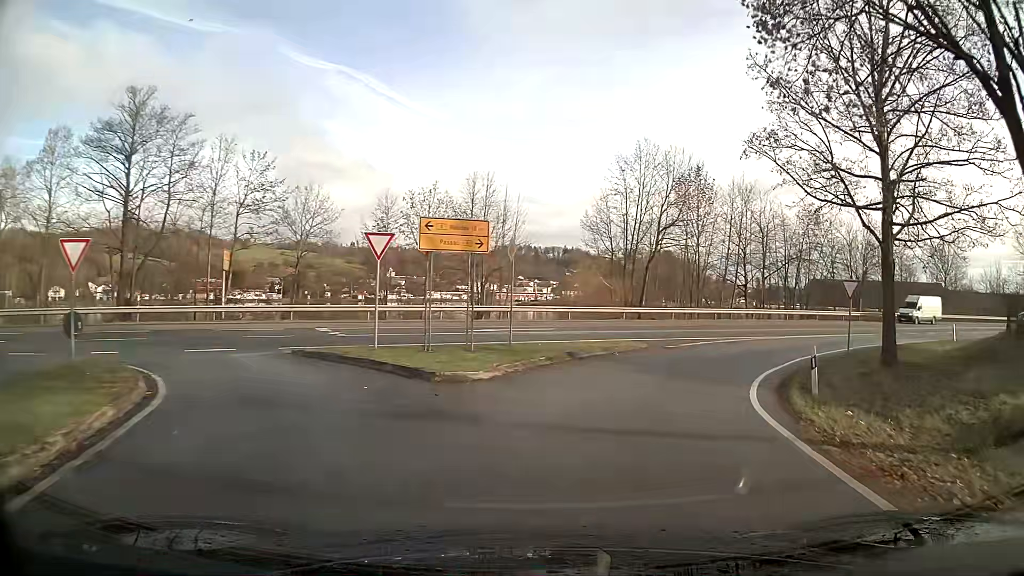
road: unclassified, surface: asphalt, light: Day
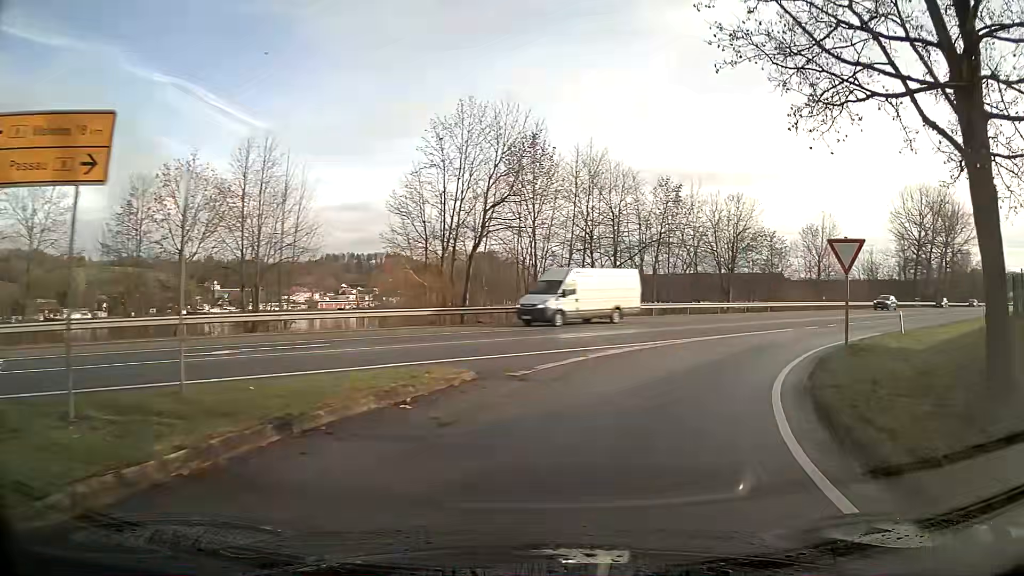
(+1.5, +11.1) m; +16°
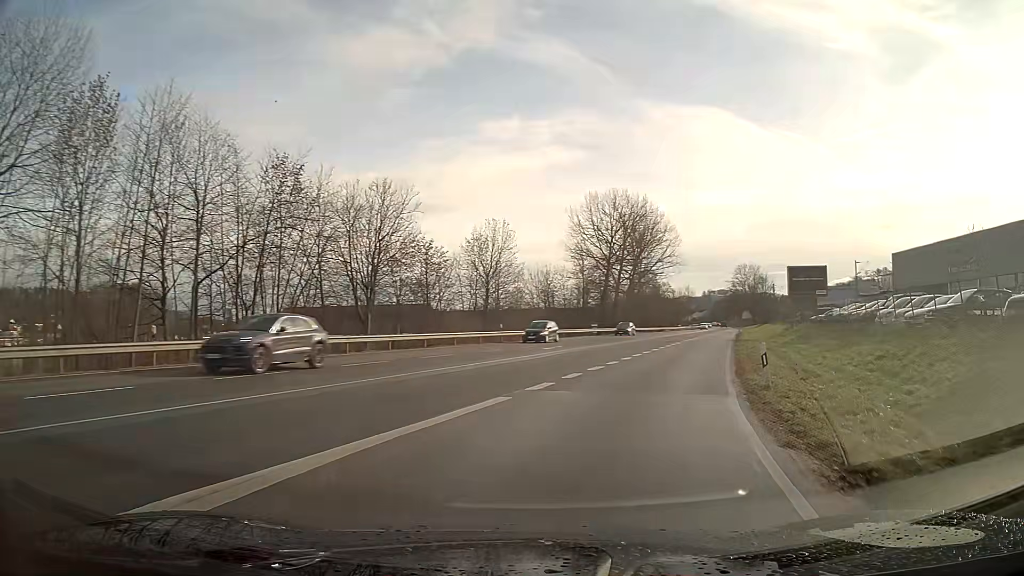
(+4.7, +17.4) m; +29°
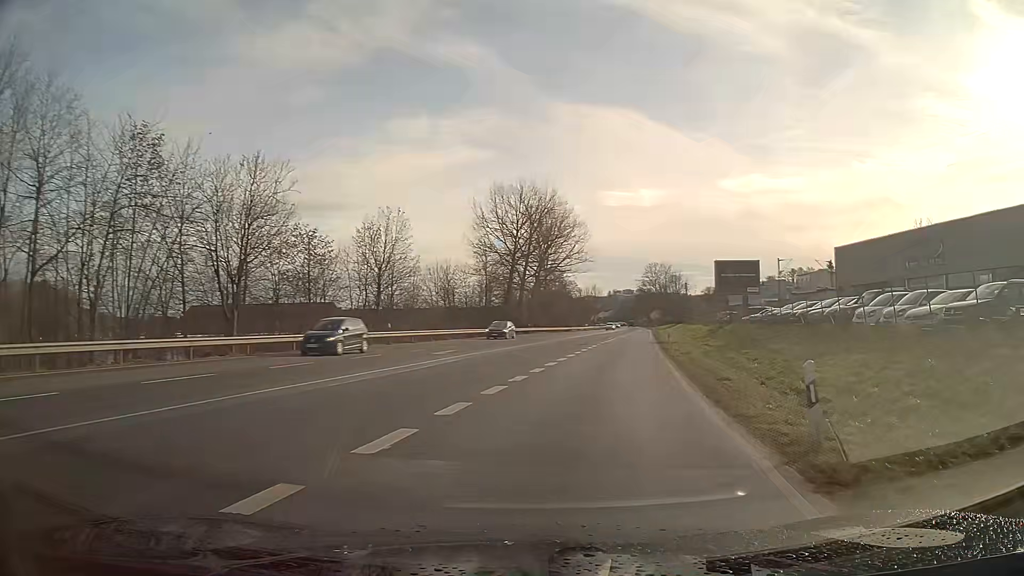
(+0.5, +6.7) m; +7°
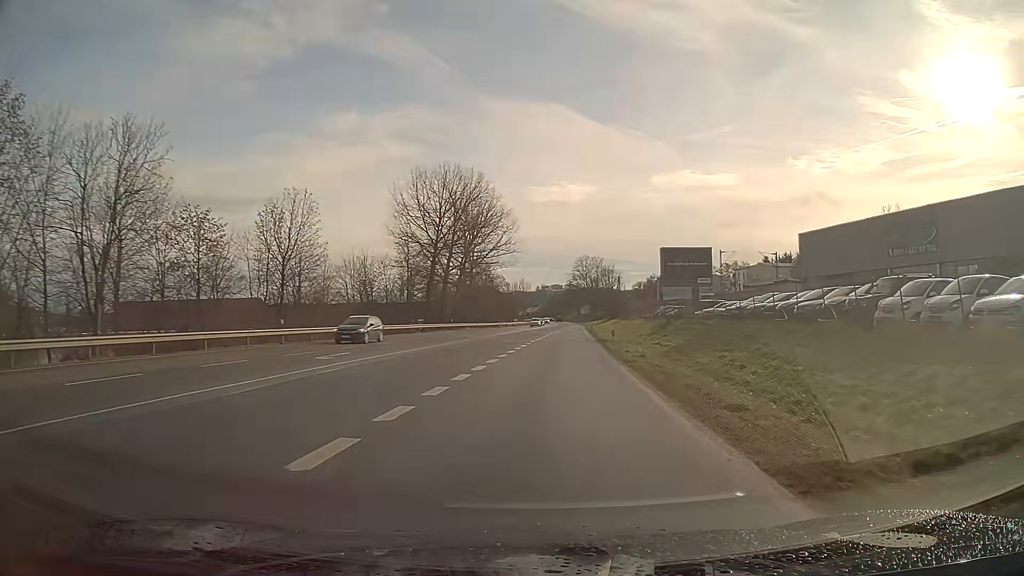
(+0.3, +6.9) m; +4°
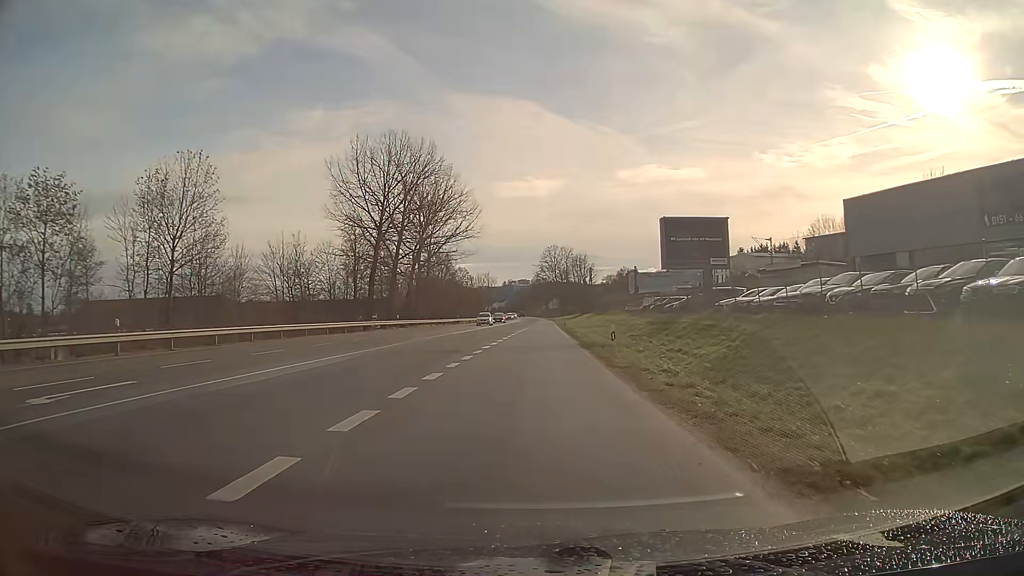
(+0.4, +12.7) m; +2°
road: primary
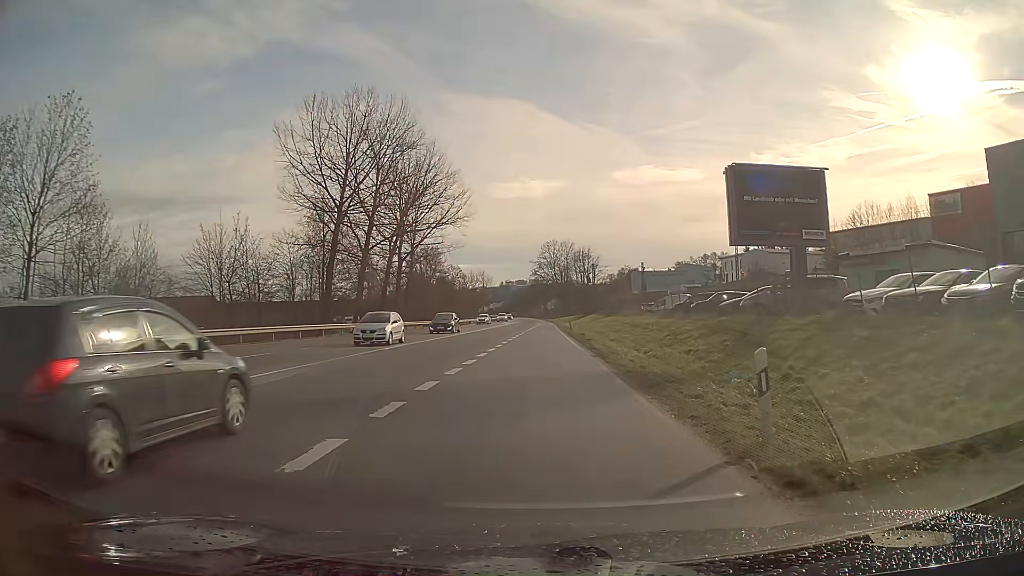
(0.0, +13.4) m; 0°
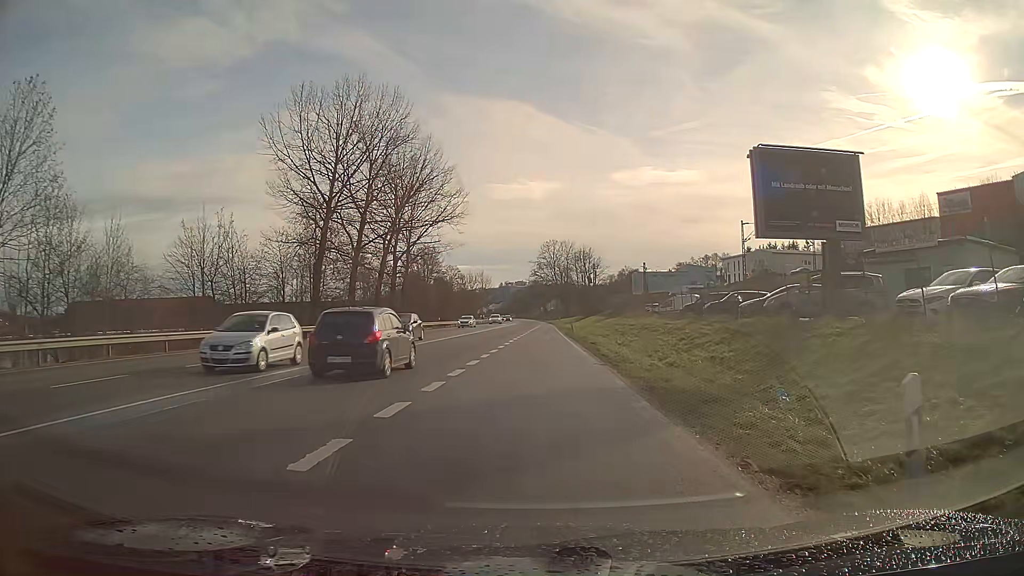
(0.0, +2.9) m; 0°
